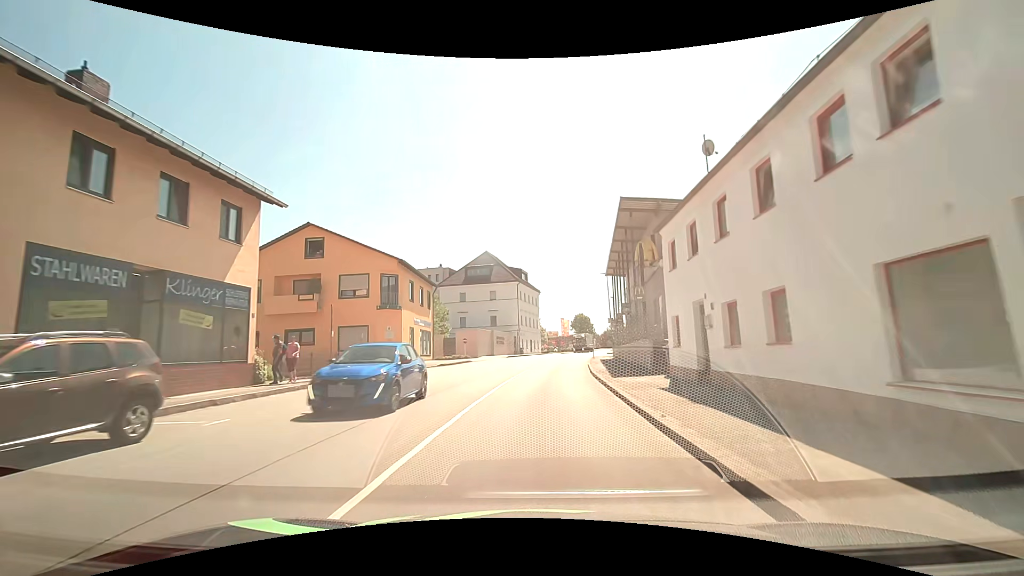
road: tertiary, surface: asphalt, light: Day
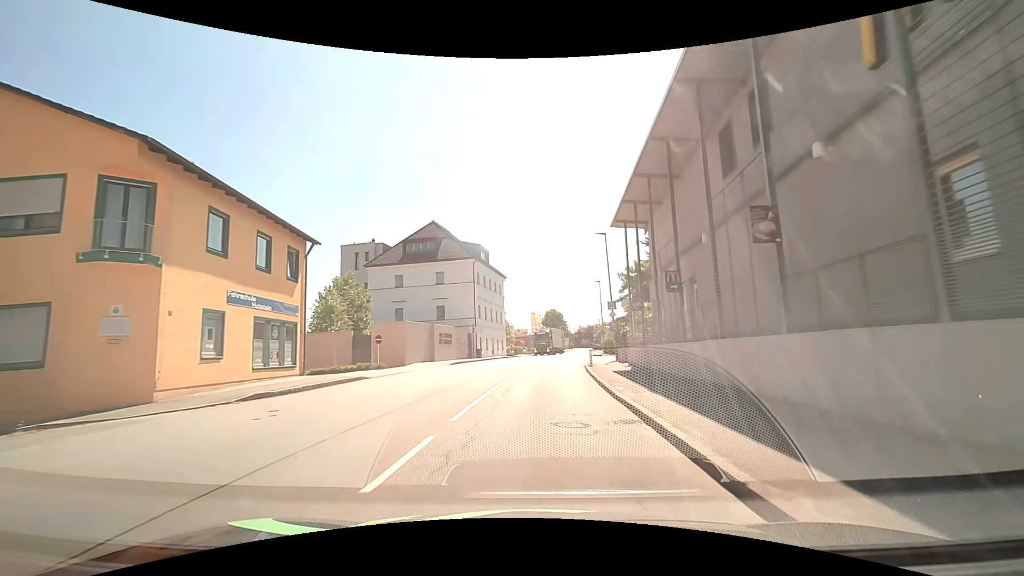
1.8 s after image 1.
(+0.6, +20.7) m; +4°
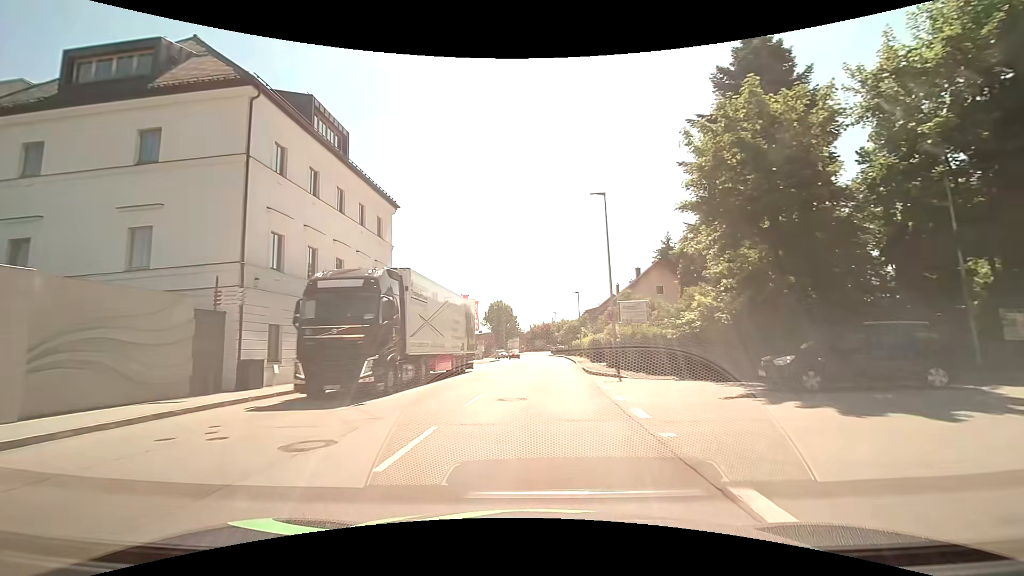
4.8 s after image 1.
(+1.7, +37.8) m; +6°
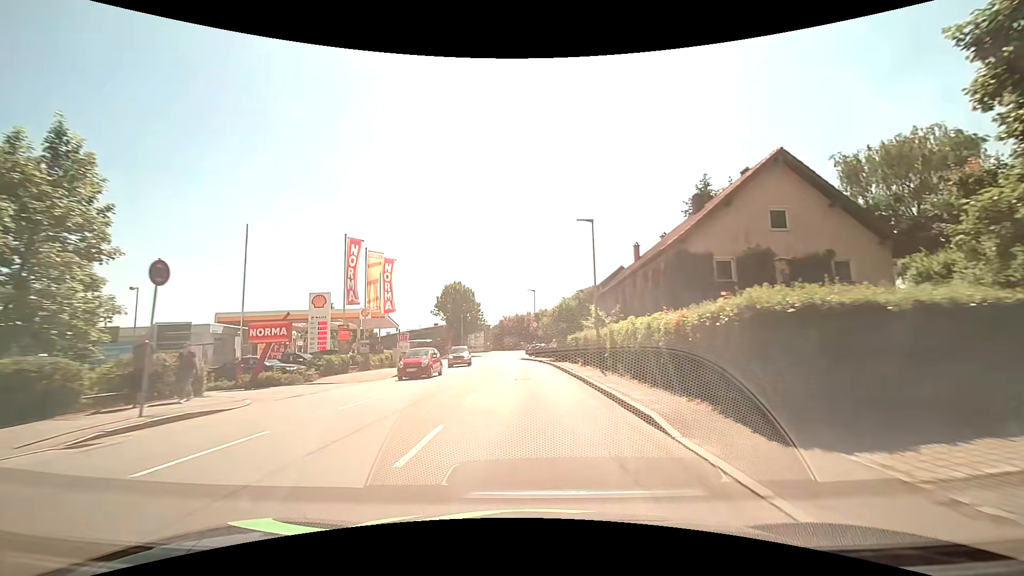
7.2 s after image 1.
(+0.9, +31.1) m; +3°
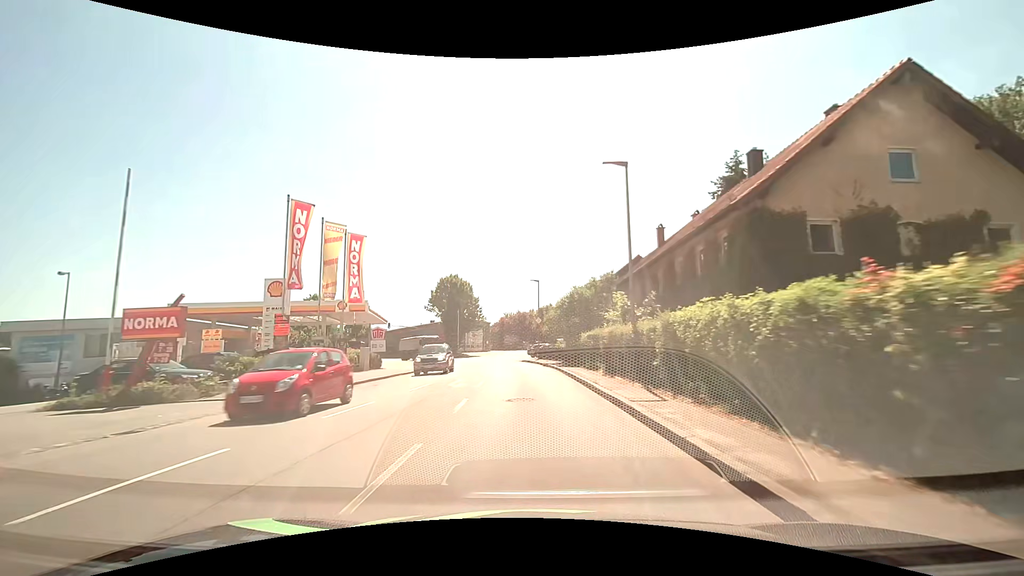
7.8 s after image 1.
(0.0, +7.6) m; -1°
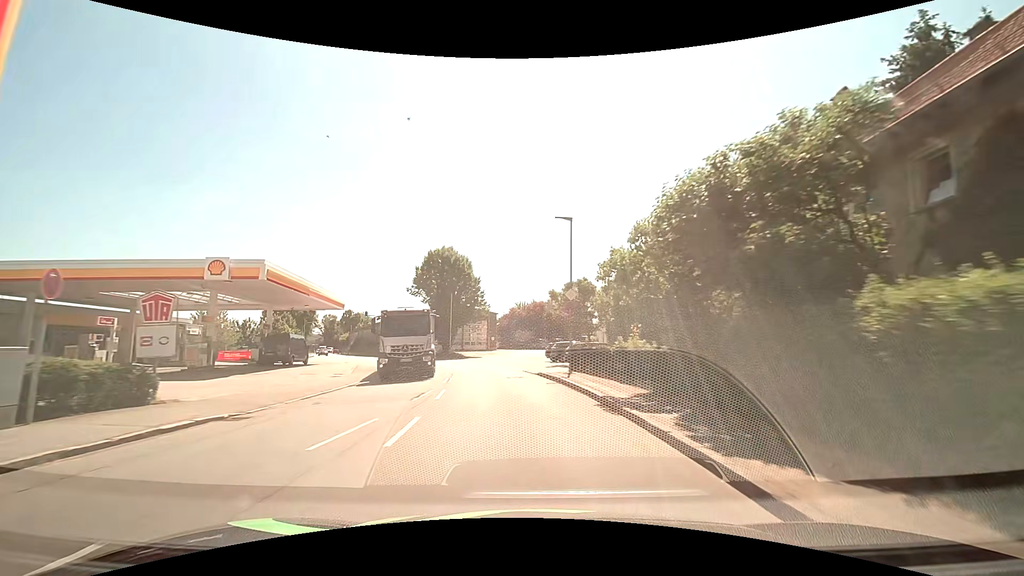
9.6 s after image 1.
(-0.1, +21.4) m; -1°
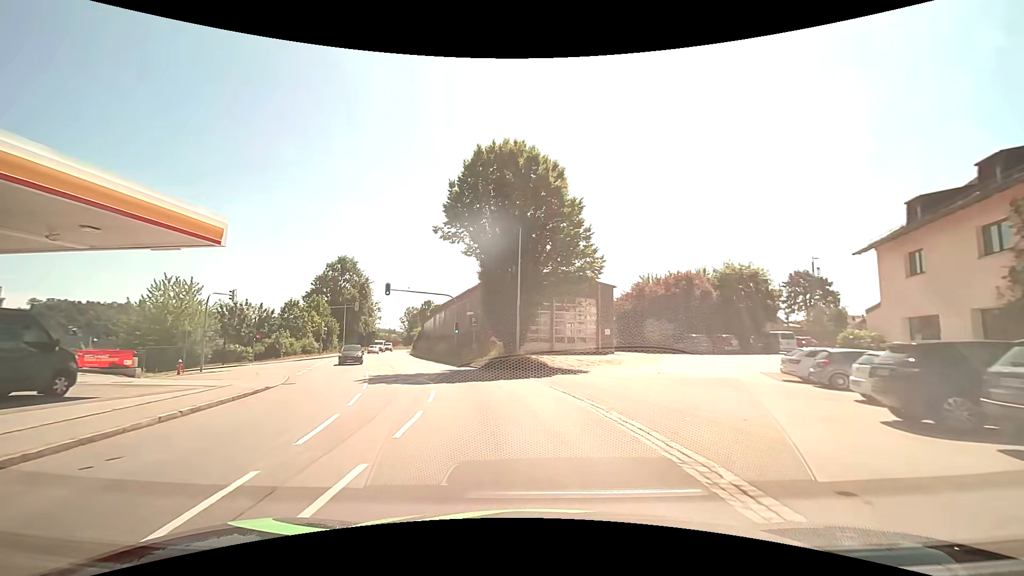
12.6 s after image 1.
(-3.0, +31.8) m; -12°
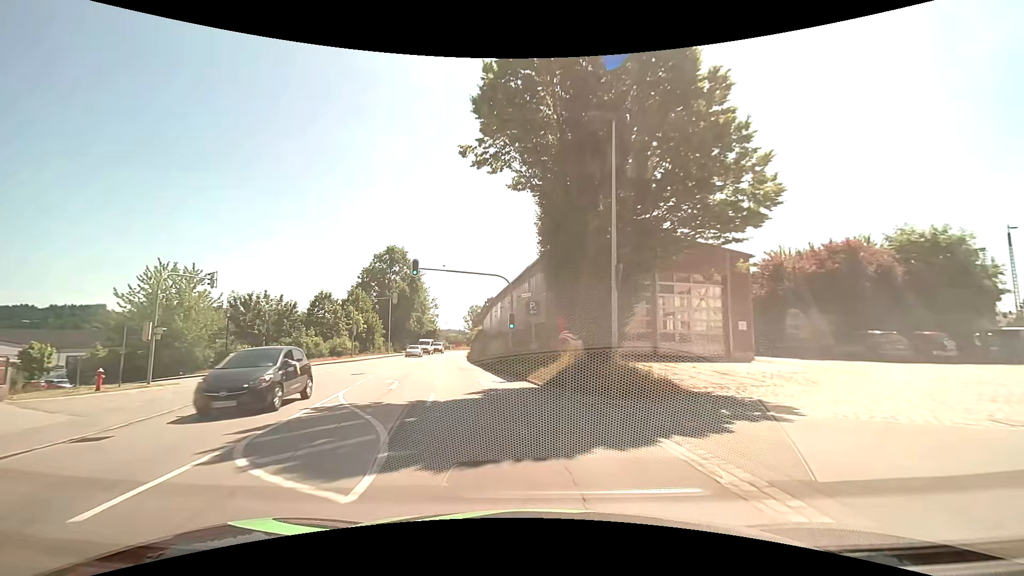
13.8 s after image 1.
(-0.7, +12.8) m; -7°
